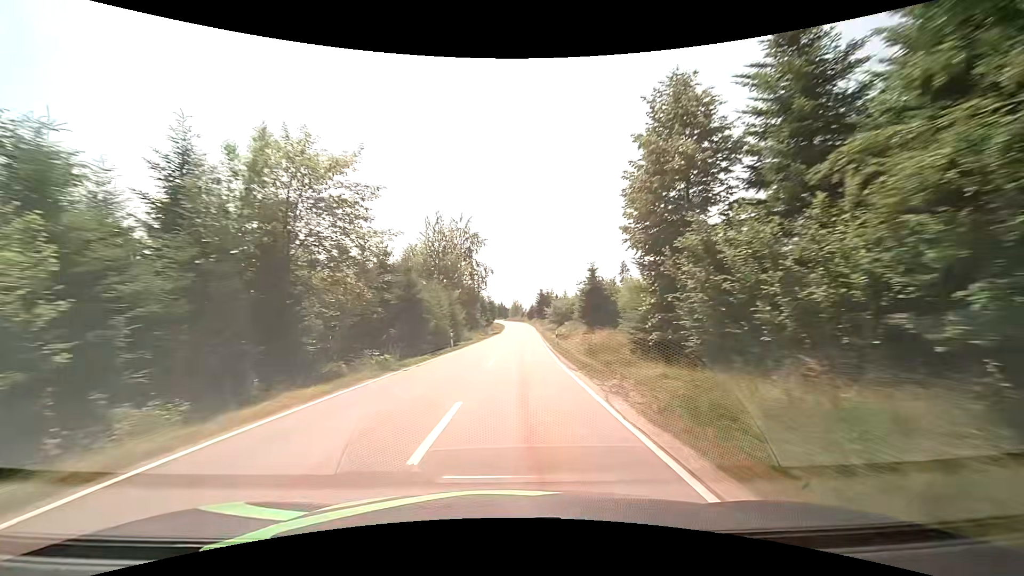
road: tertiary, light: Day
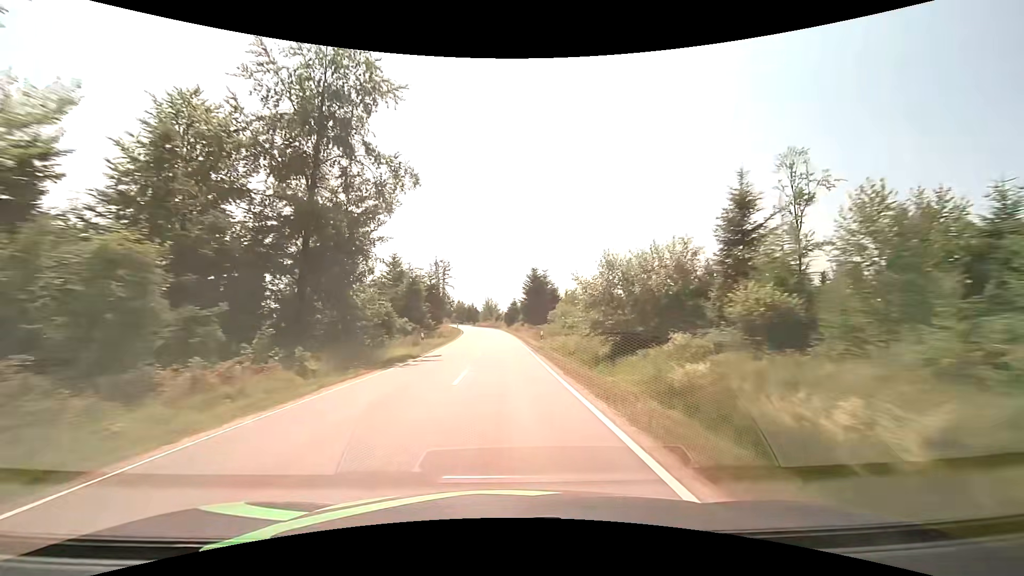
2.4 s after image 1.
(+2.2, +56.4) m; +3°
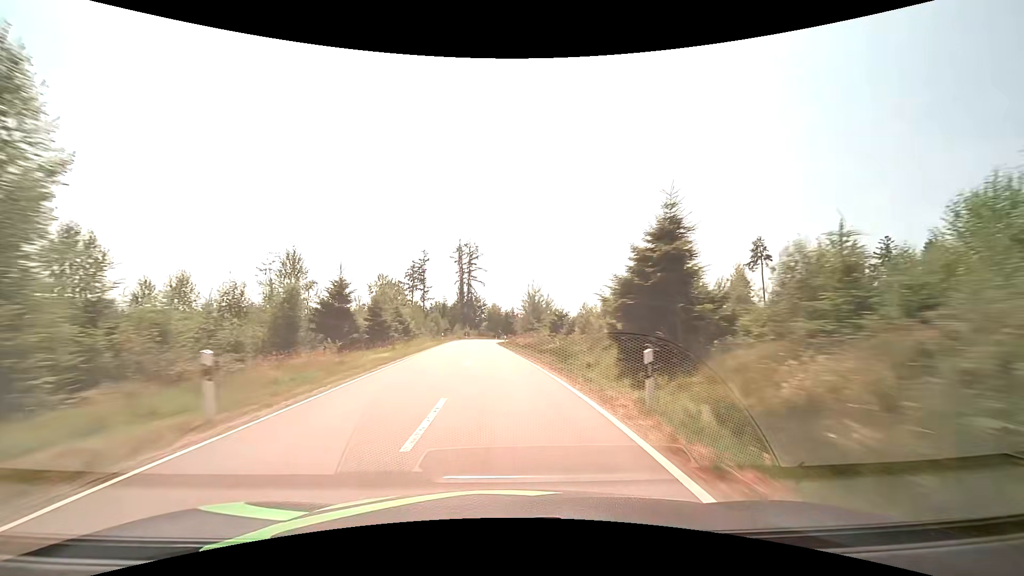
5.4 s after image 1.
(-1.8, +69.6) m; -5°
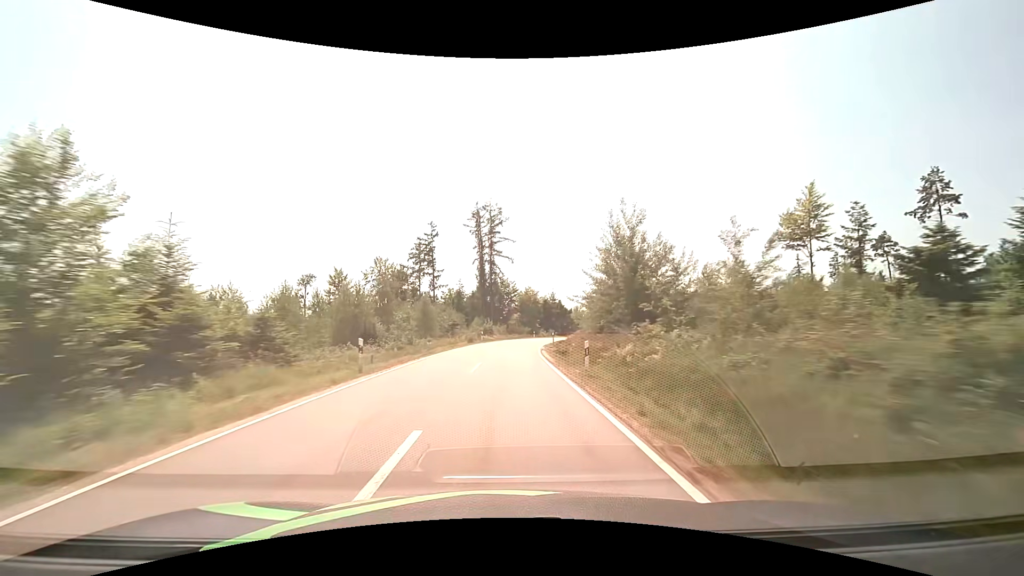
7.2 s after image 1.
(-1.8, +41.0) m; -4°
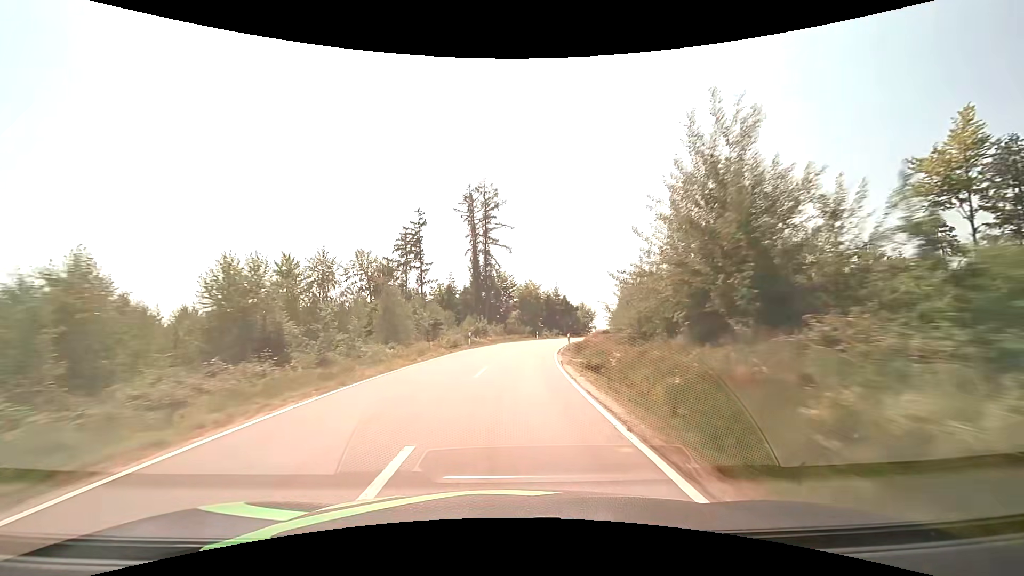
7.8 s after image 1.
(0.0, +13.6) m; 0°
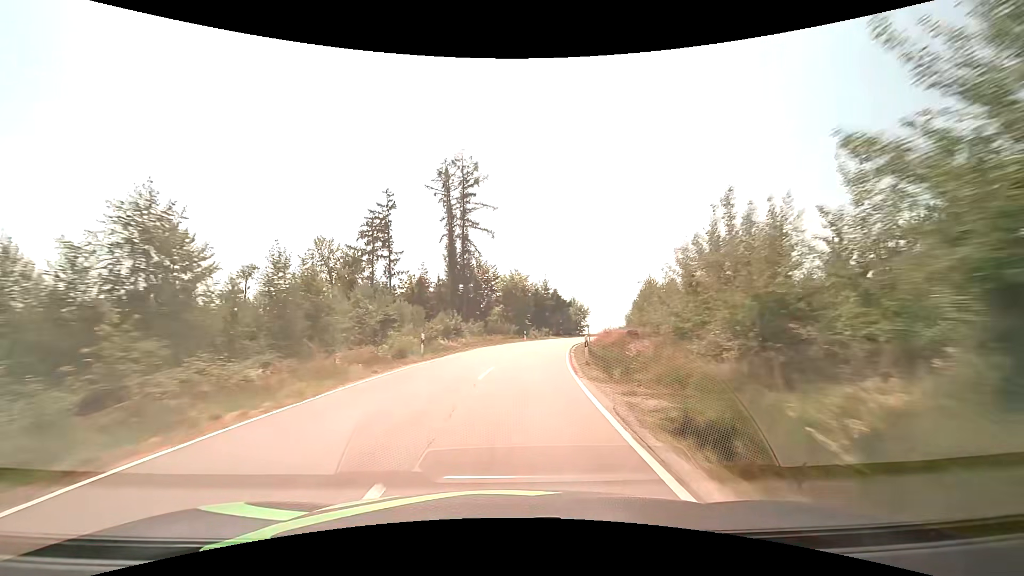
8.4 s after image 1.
(+0.1, +13.6) m; +1°
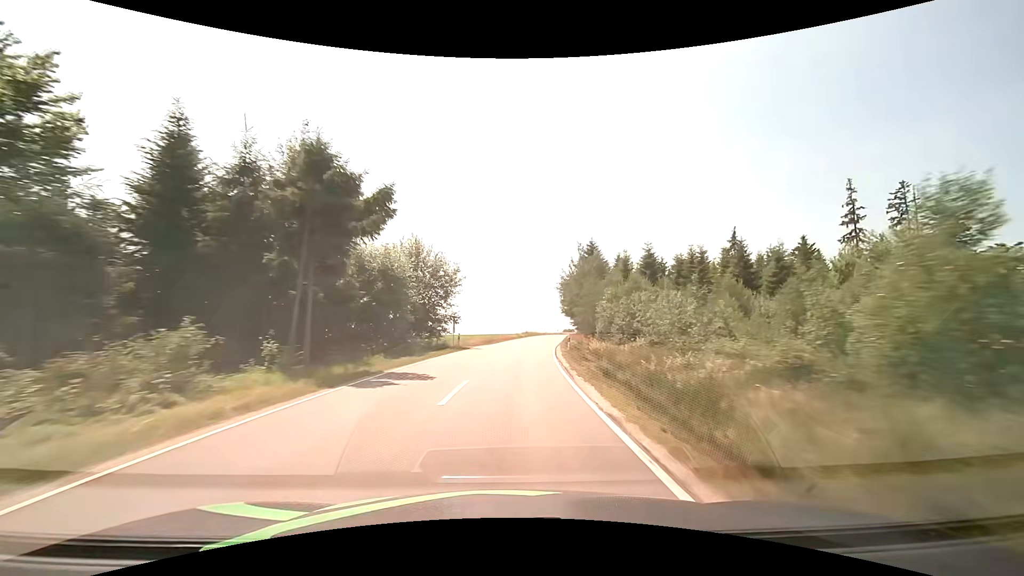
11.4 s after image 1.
(+9.4, +64.8) m; +17°
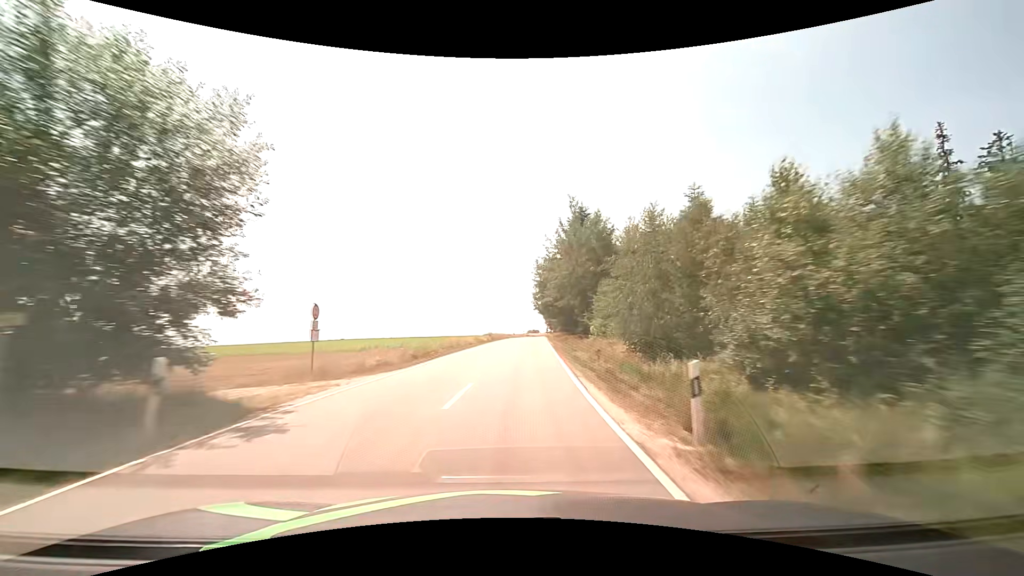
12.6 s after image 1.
(+0.9, +25.7) m; +4°
(0, +10) (+1, +20) (+1, +30) (+2, +40) (+3, +50) (+3, +60) (+4, +70) (+5, +80) (+6, +90) (+6, +100) m
